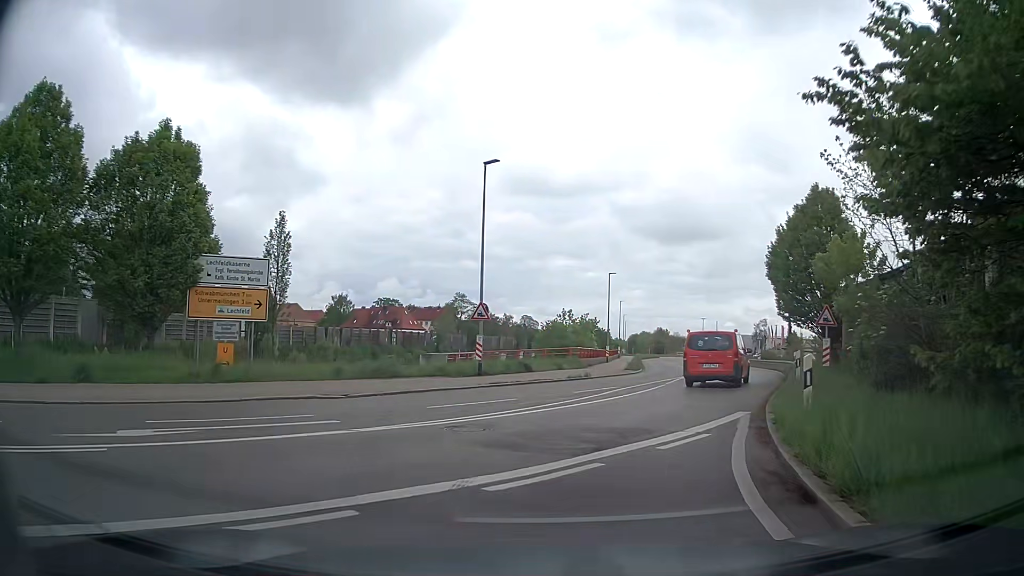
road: trunk_link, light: Day
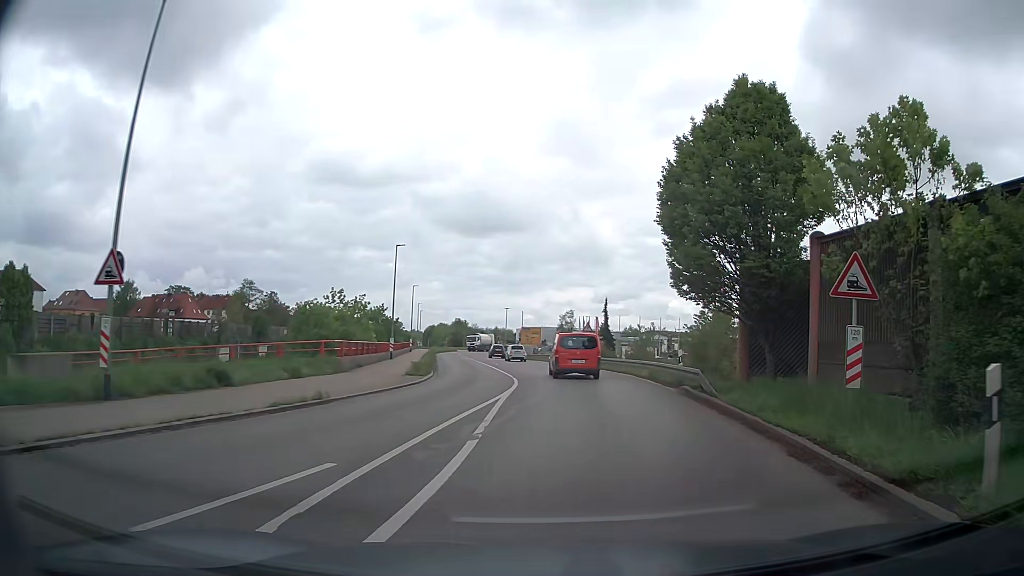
(+1.7, +14.5) m; +16°
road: secondary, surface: asphalt
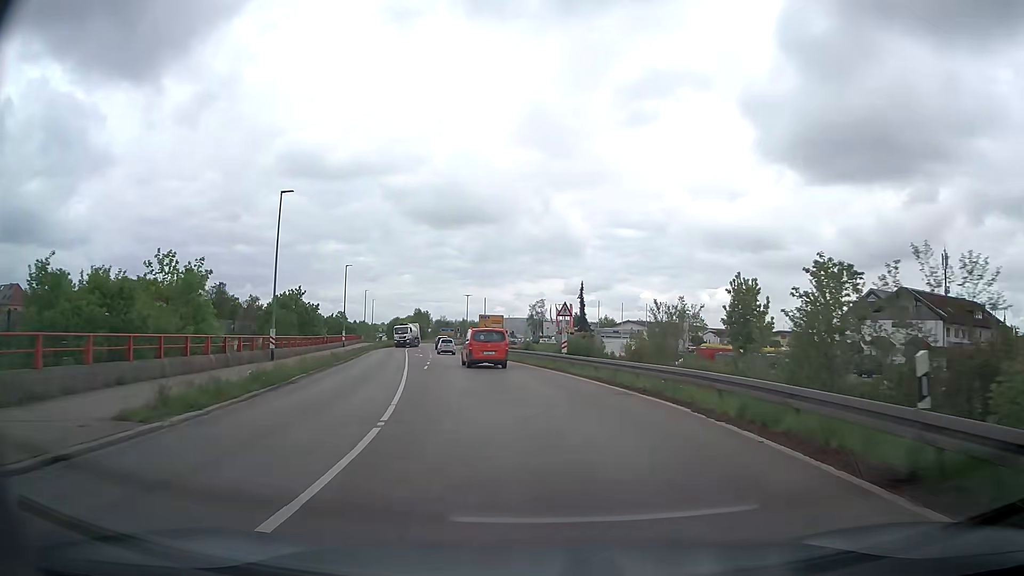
(+0.9, +18.0) m; +3°
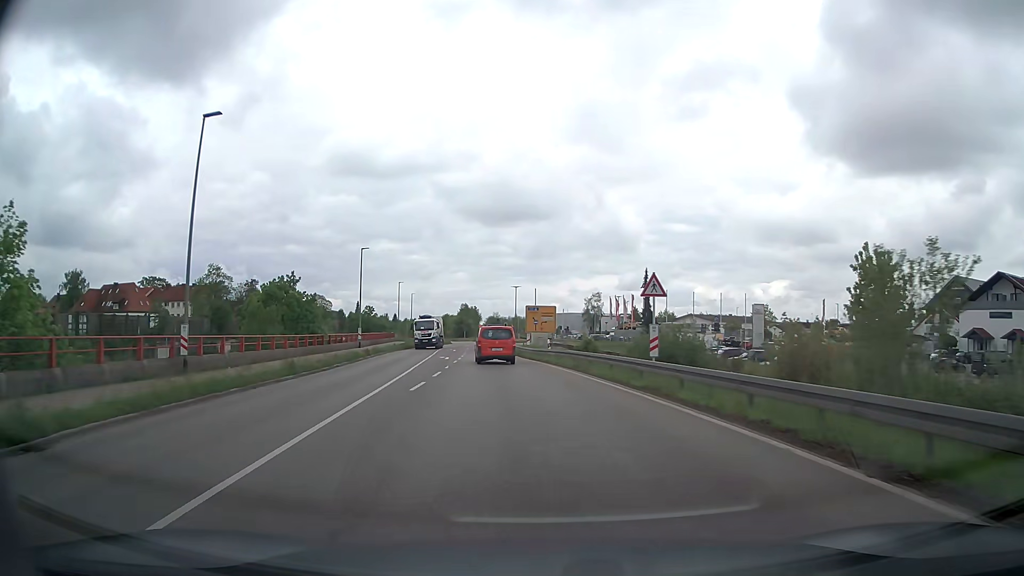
(-0.5, +14.0) m; -4°
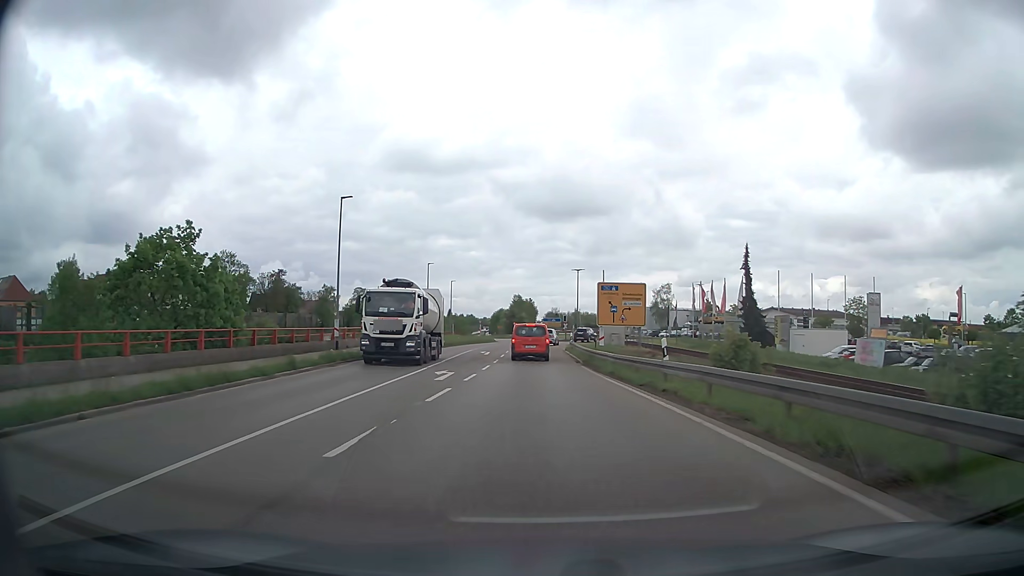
(-1.2, +22.1) m; -5°
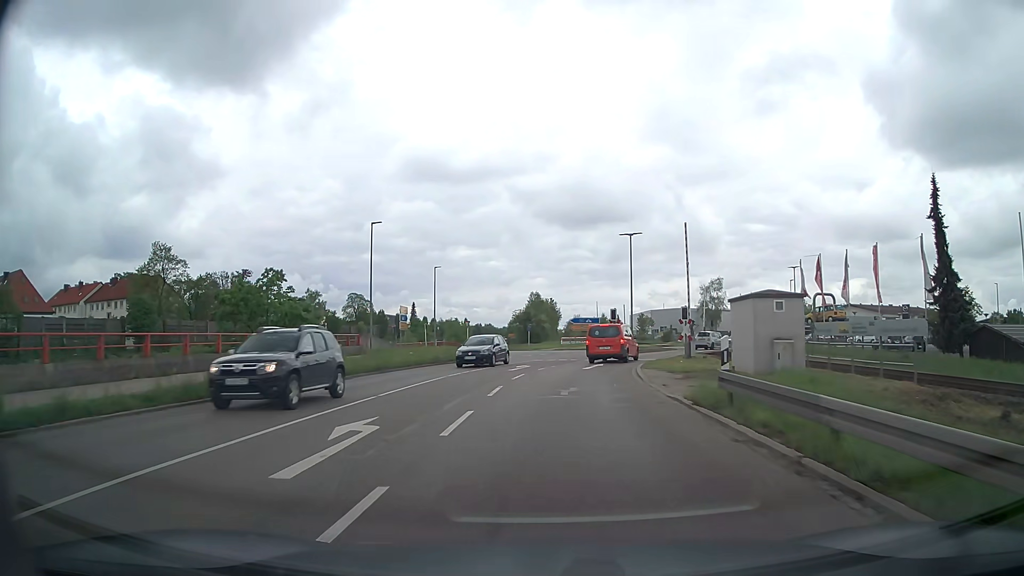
(-0.9, +34.2) m; -2°
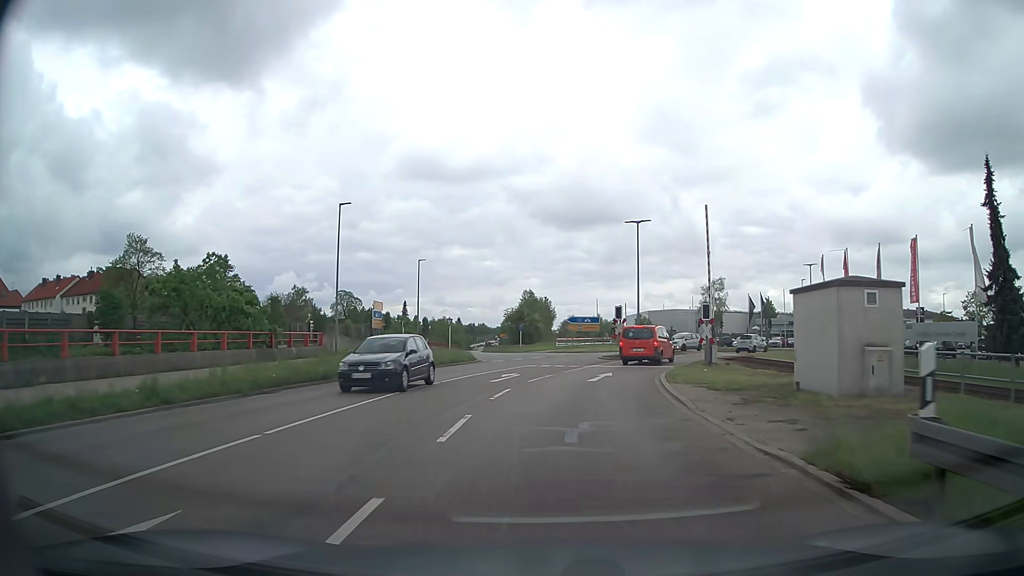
(0.0, +6.4) m; 0°
(0, +10) (+1, +20) (+3, +30) (+7, +39) (+12, +48) (+18, +55) (+26, +62) (+35, +66) (+44, +70) (+54, +73) m
